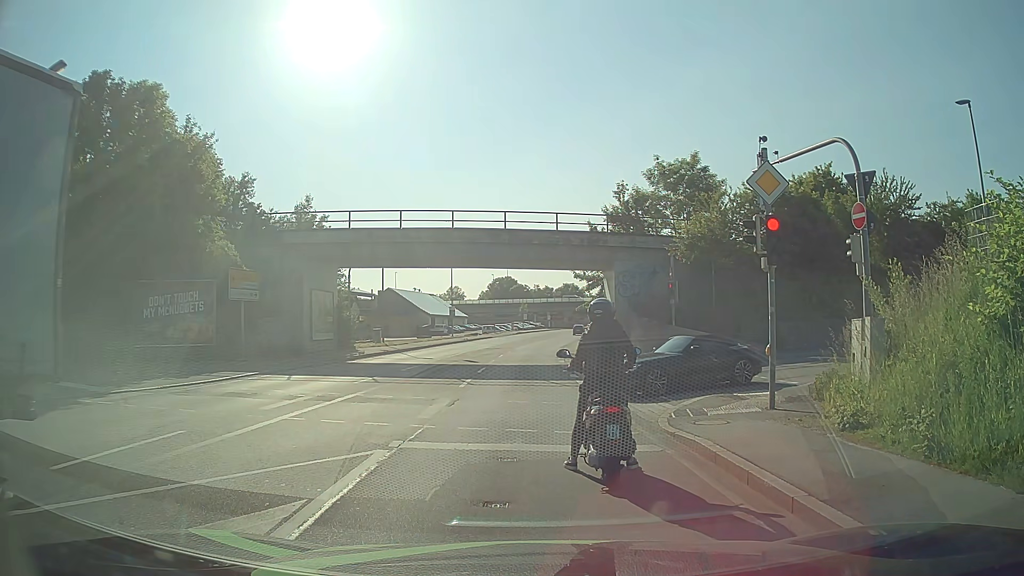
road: primary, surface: asphalt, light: Day
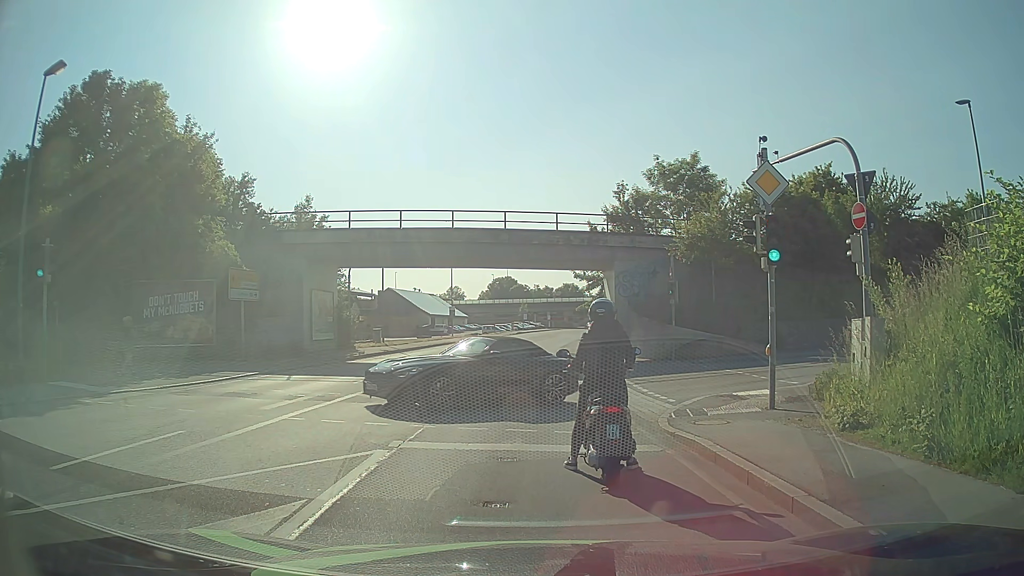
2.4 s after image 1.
(0.0, 0.0) m; 0°
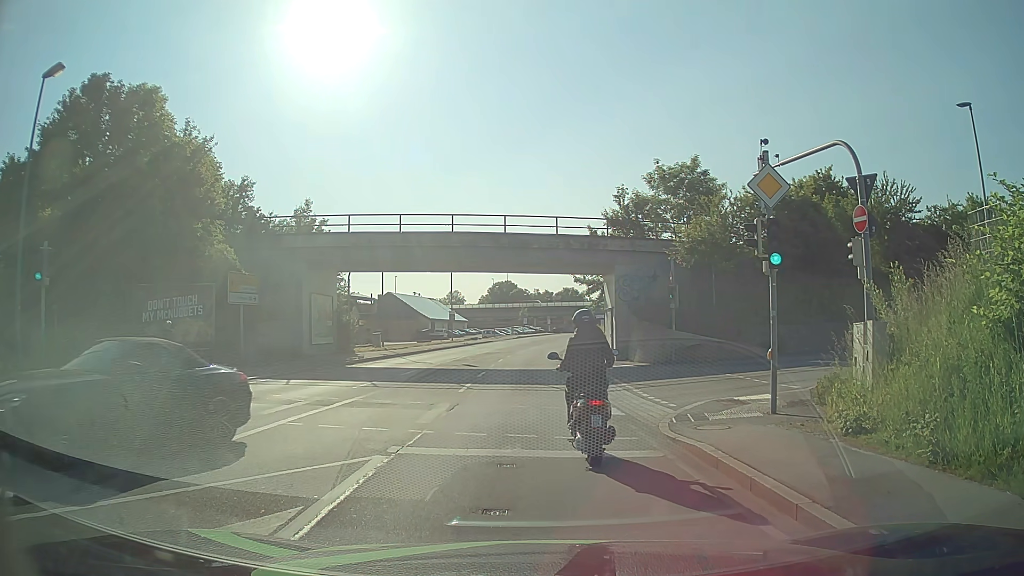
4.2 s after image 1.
(0.0, +0.1) m; 0°
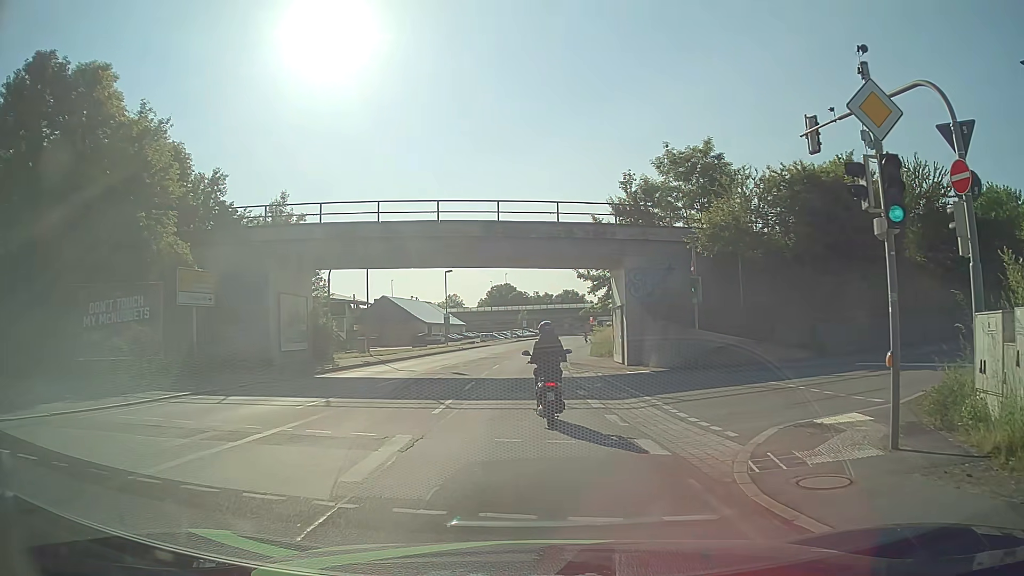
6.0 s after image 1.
(0.0, +4.7) m; 0°
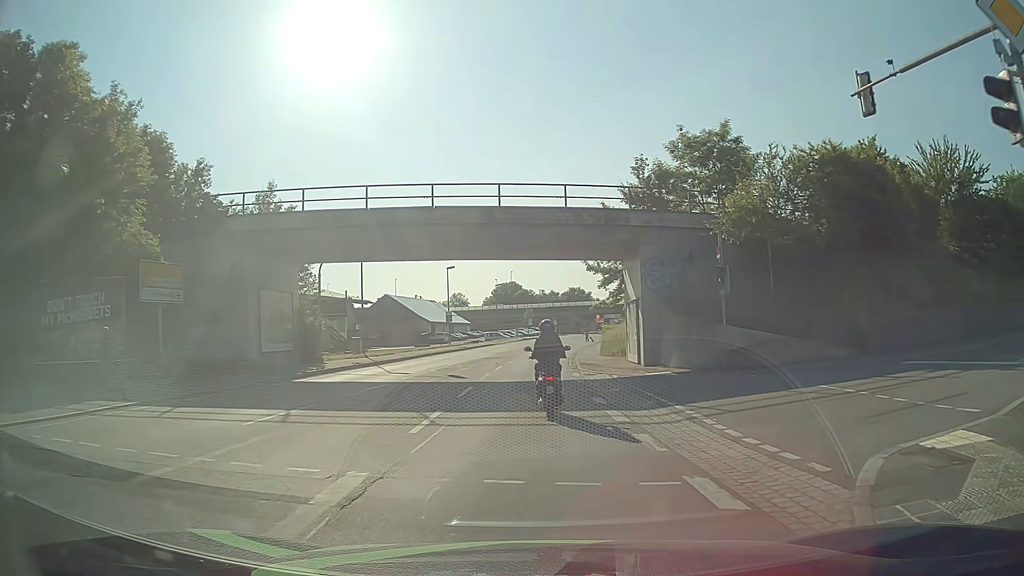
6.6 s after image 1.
(0.0, +3.1) m; -1°
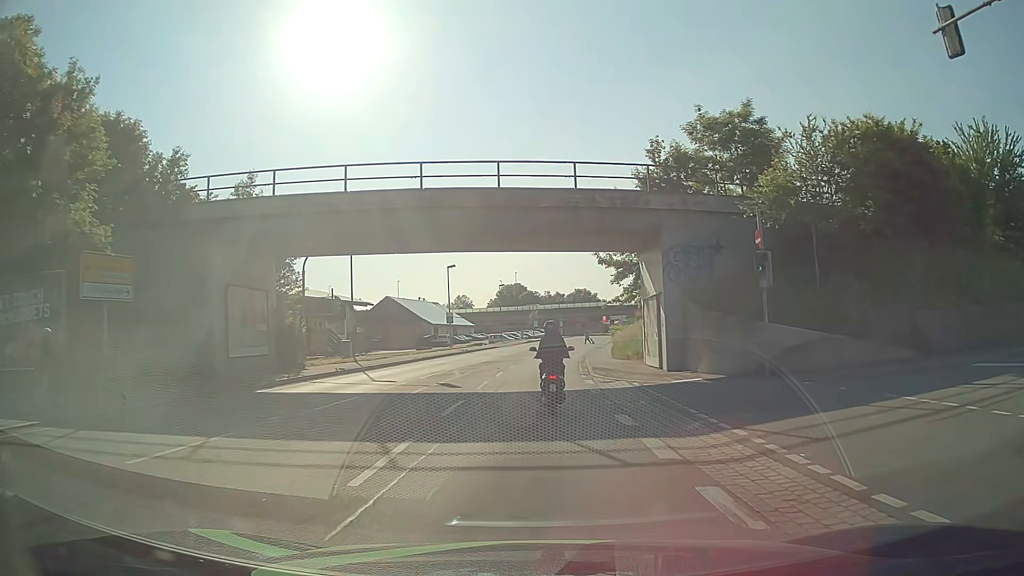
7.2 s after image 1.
(0.0, +3.7) m; 0°
